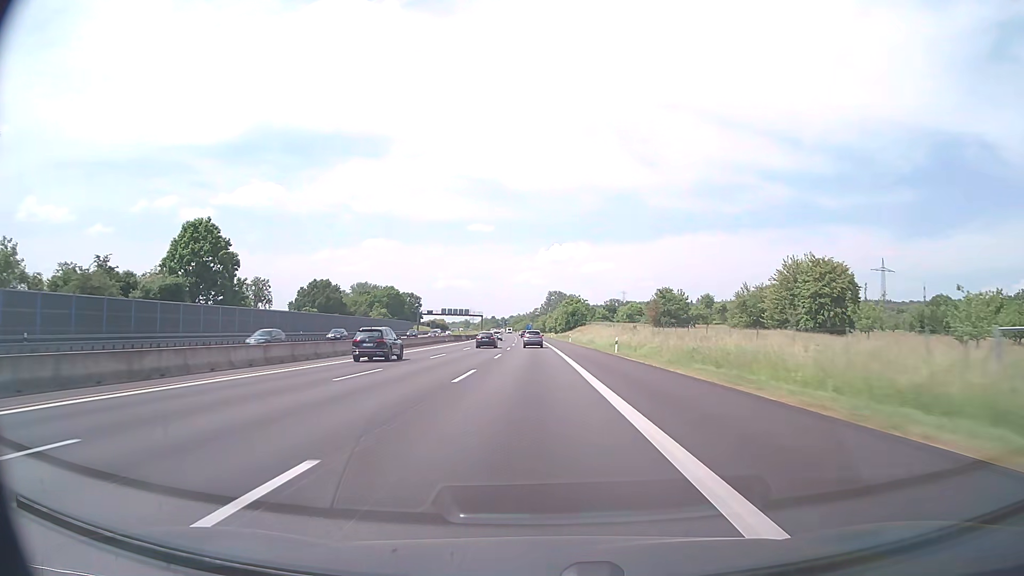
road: motorway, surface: asphalt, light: Day
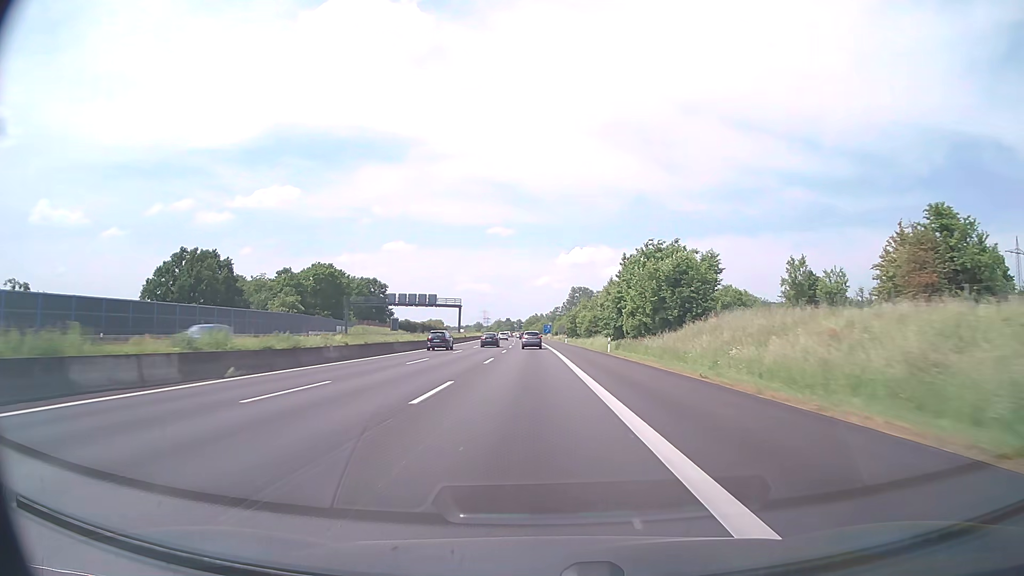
(-1.4, +96.1) m; -2°
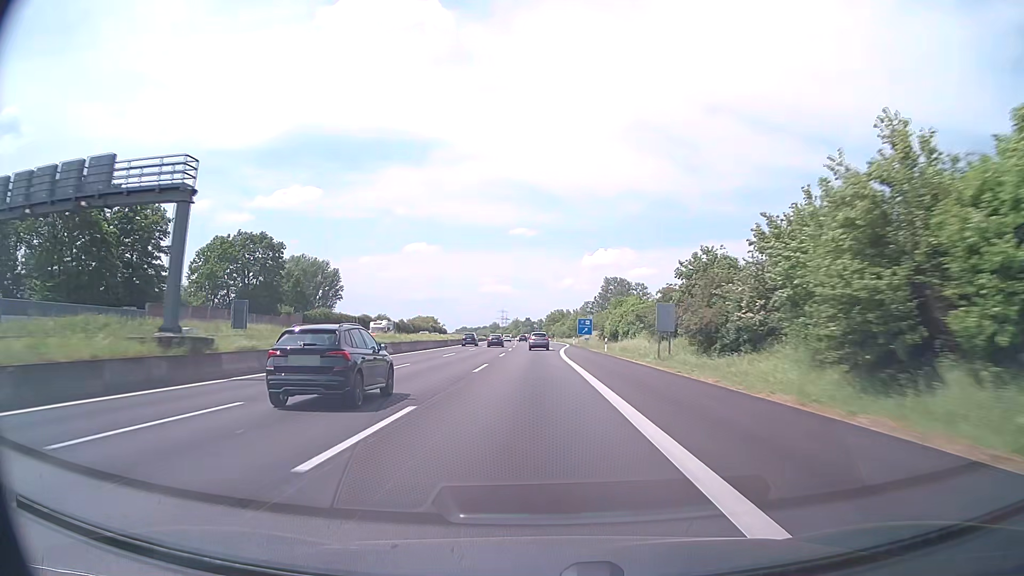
(-1.9, +96.4) m; -2°
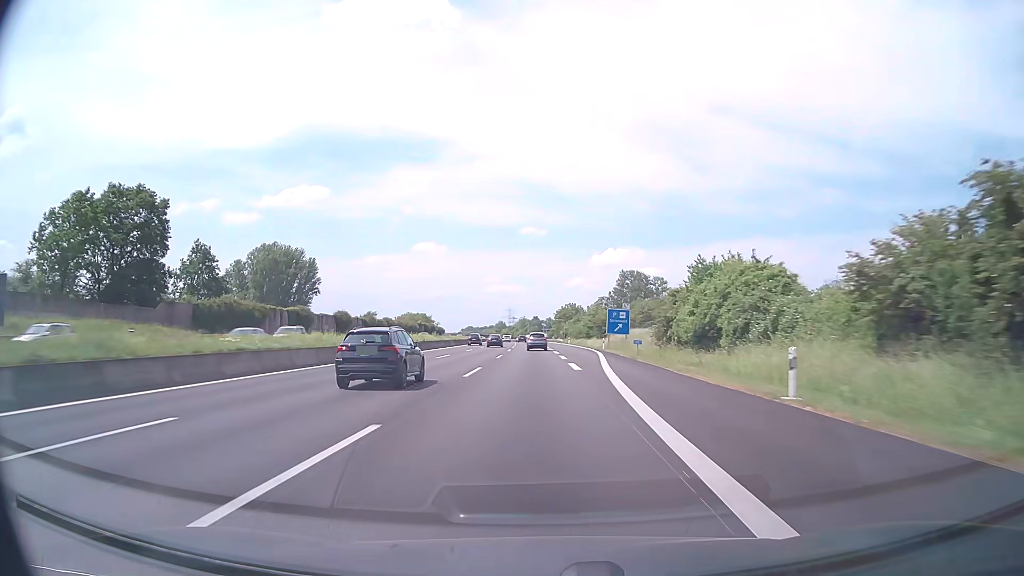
(-0.2, +38.7) m; -1°
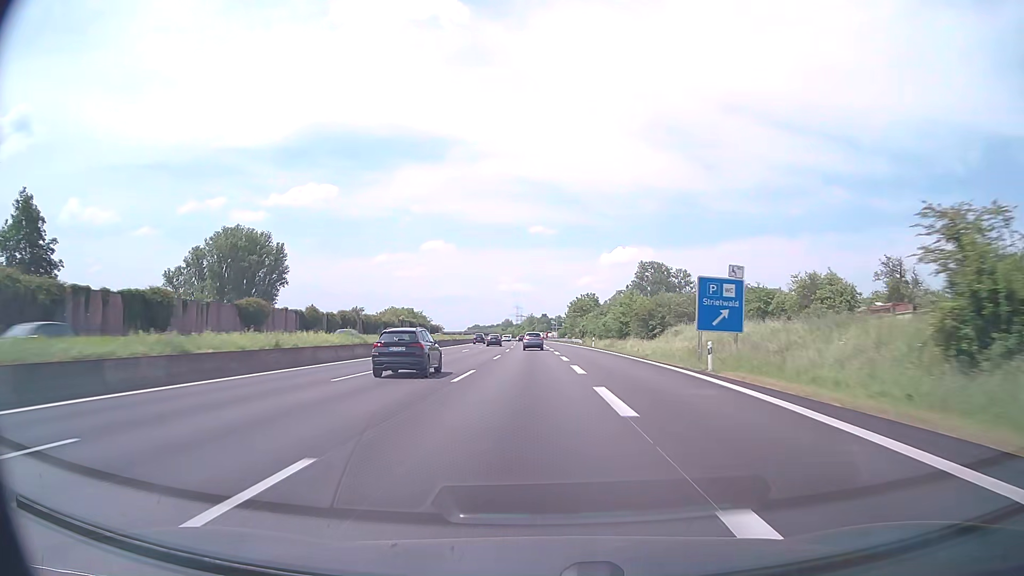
(-0.2, +38.7) m; -1°
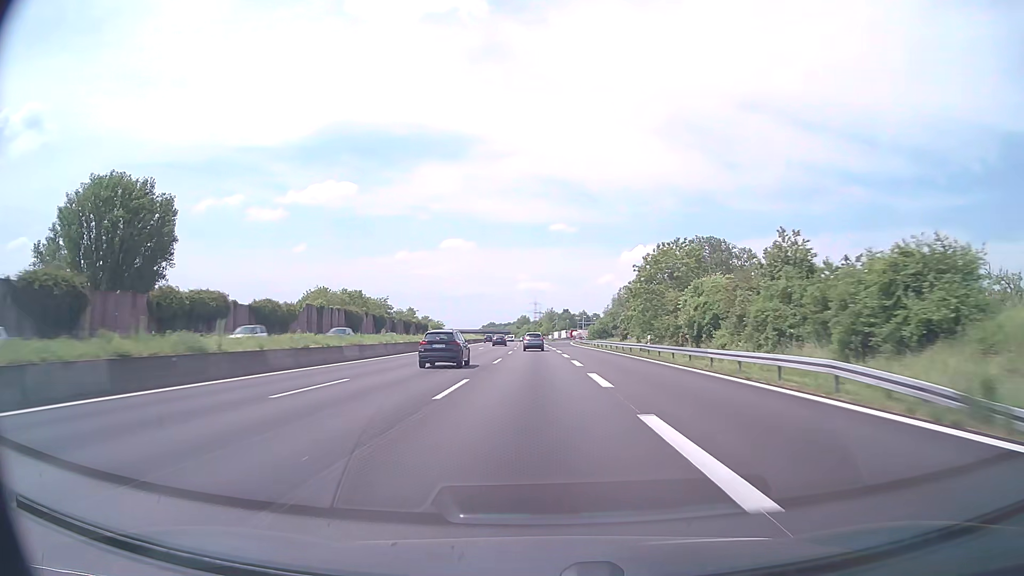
(-1.2, +77.5) m; -2°
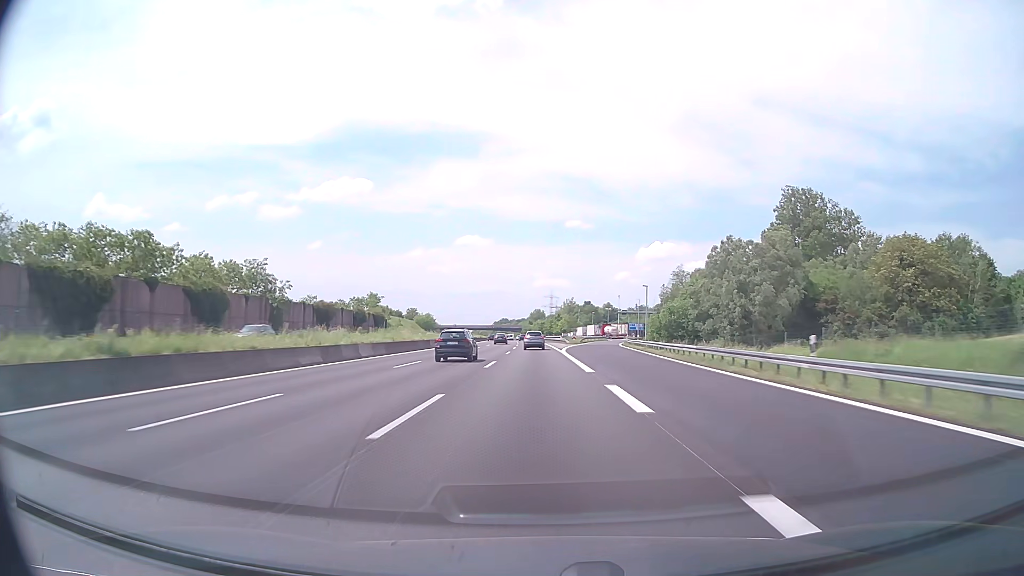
(-0.8, +77.6) m; -1°
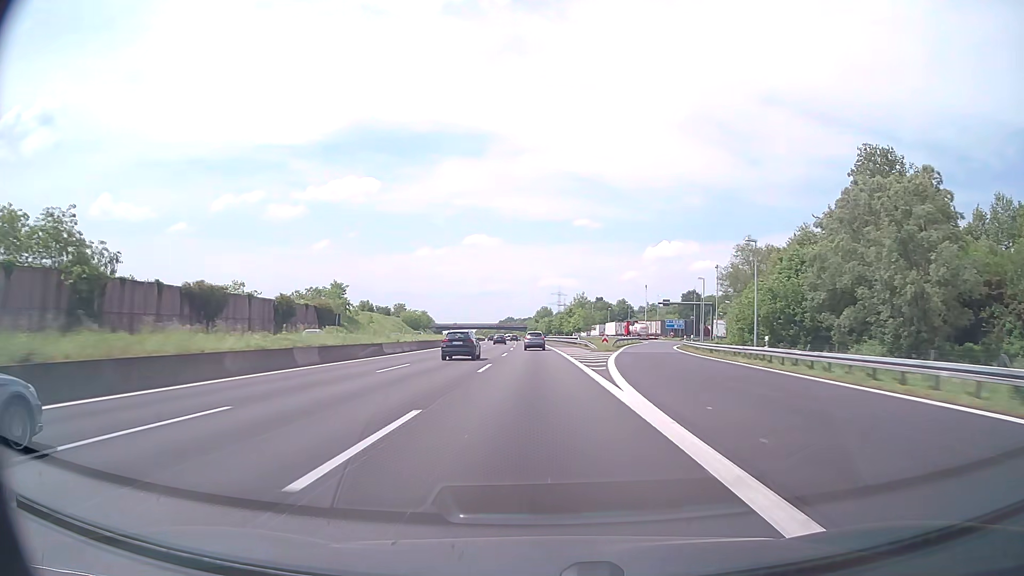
(-0.2, +38.8) m; -1°
(0, +10) (0, +20) (0, +30) (0, +40) (0, +50) (-1, +60) (-1, +70) (-1, +80) (-1, +90) (-2, +100) m
